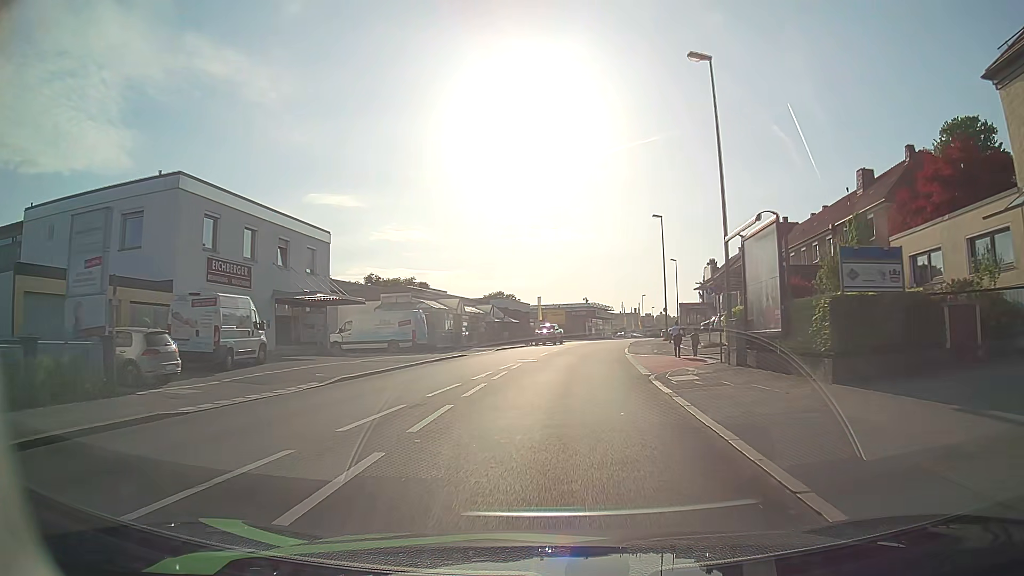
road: tertiary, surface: asphalt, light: Day
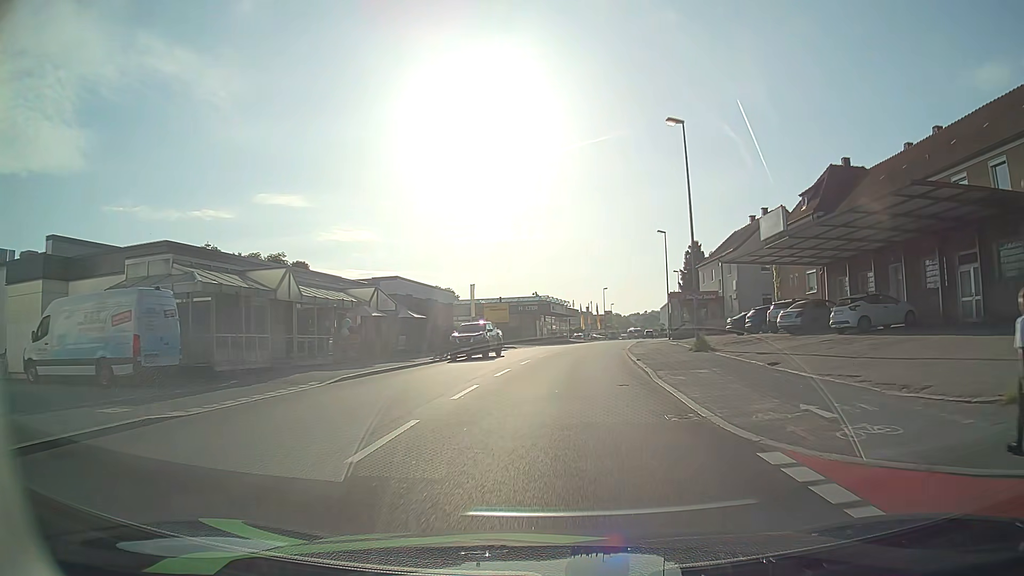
(+1.1, +26.2) m; +5°
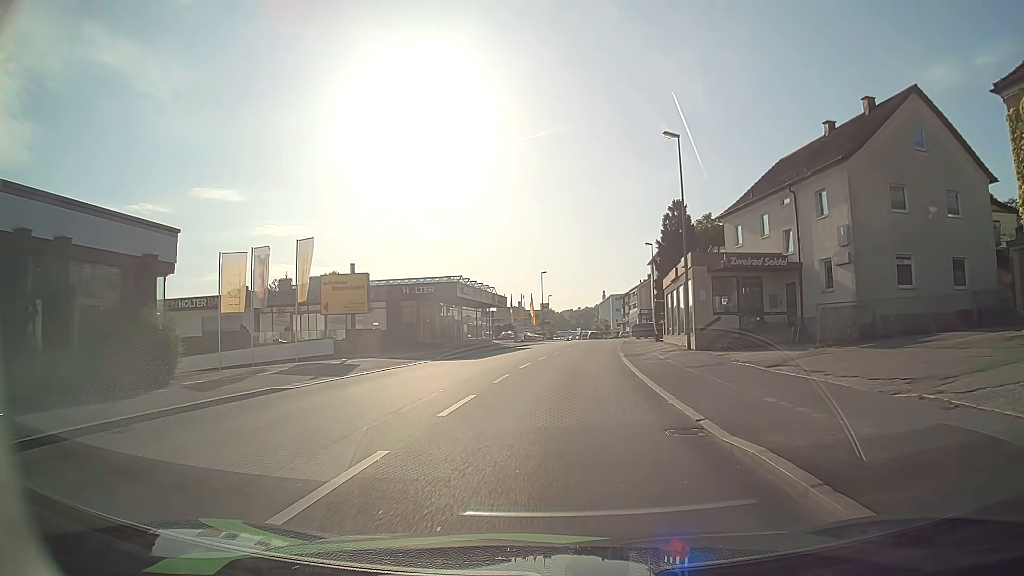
(+1.6, +32.4) m; +5°
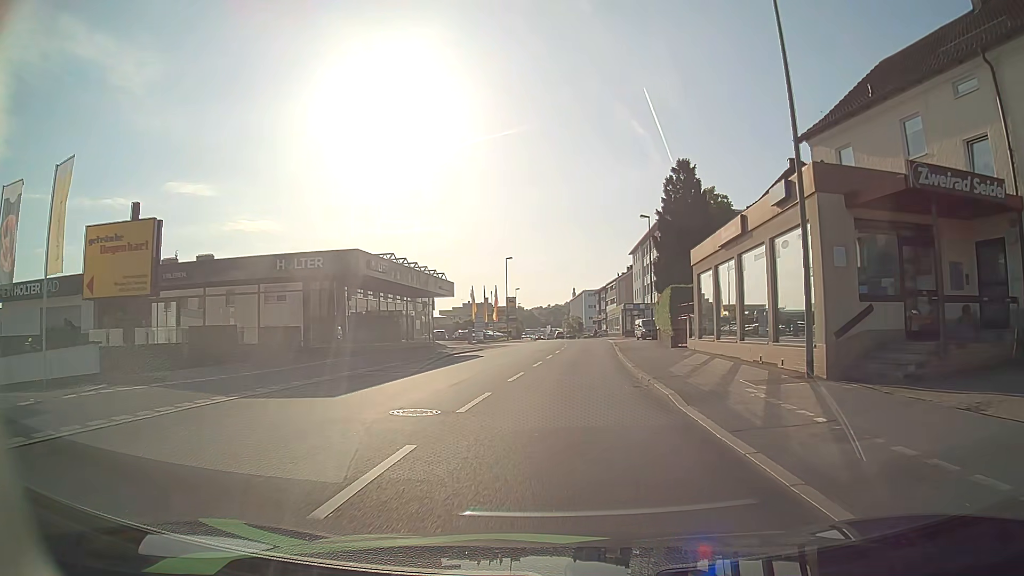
(+0.5, +17.3) m; +3°
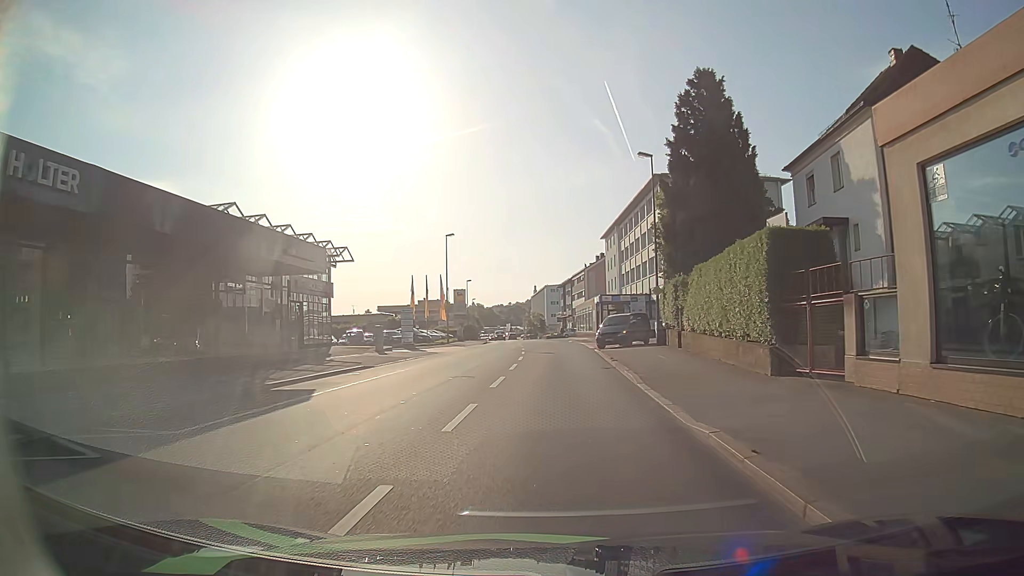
(+0.6, +19.8) m; +3°
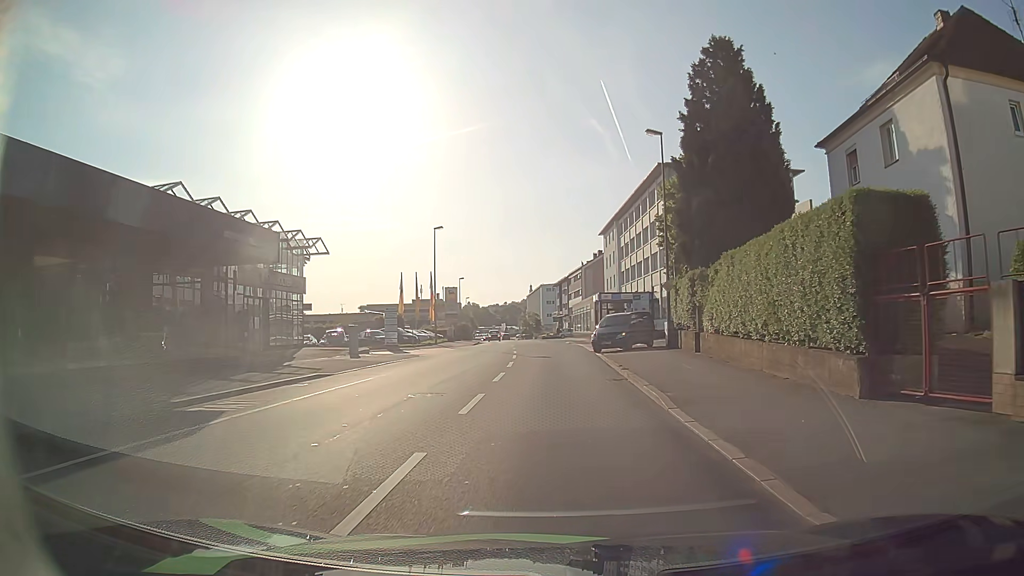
(0.0, +4.3) m; +1°
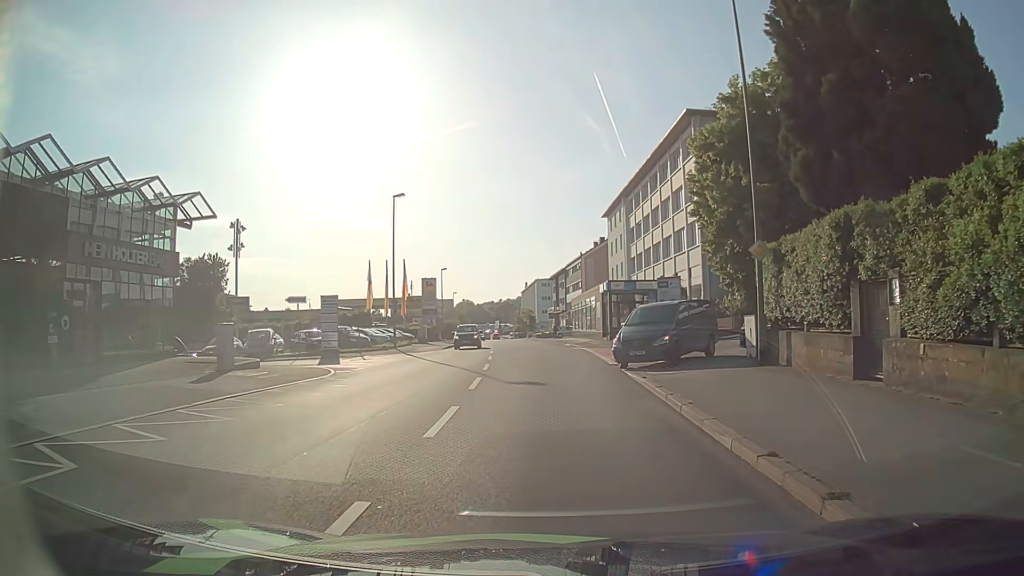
(0.0, +13.9) m; 0°
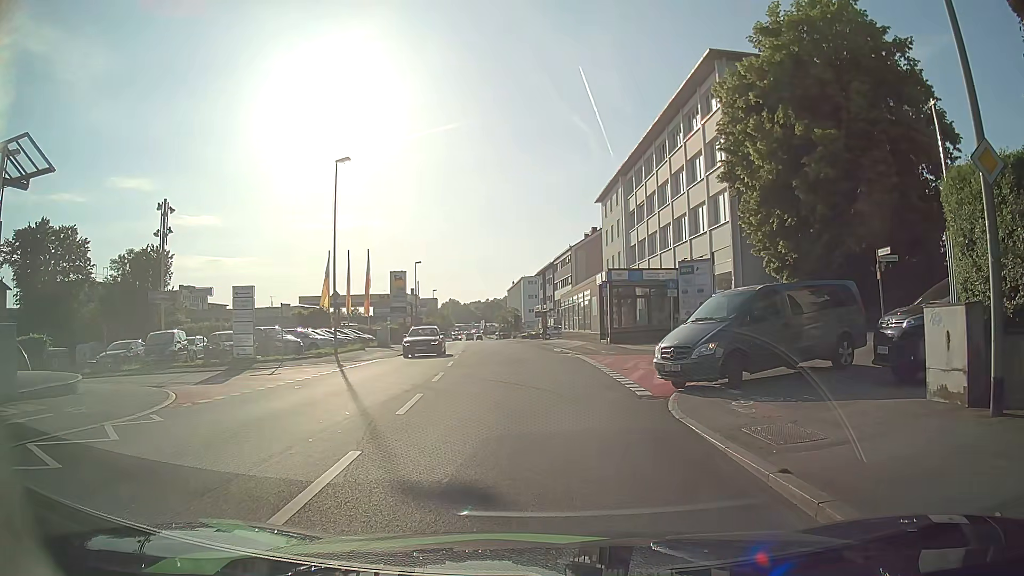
(+0.1, +9.7) m; 0°
